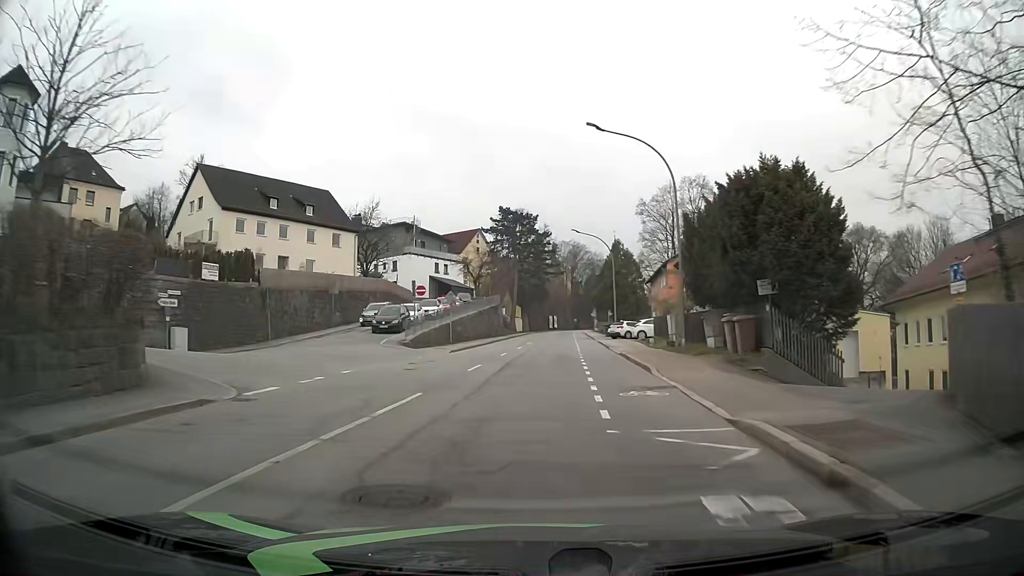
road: tertiary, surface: asphalt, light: Day
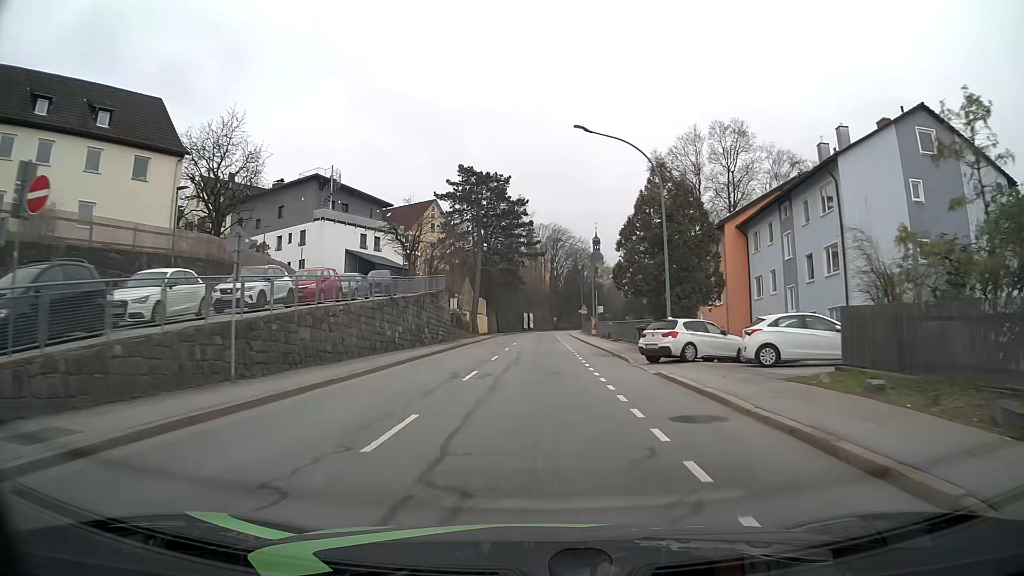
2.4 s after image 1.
(+0.3, +30.0) m; +2°
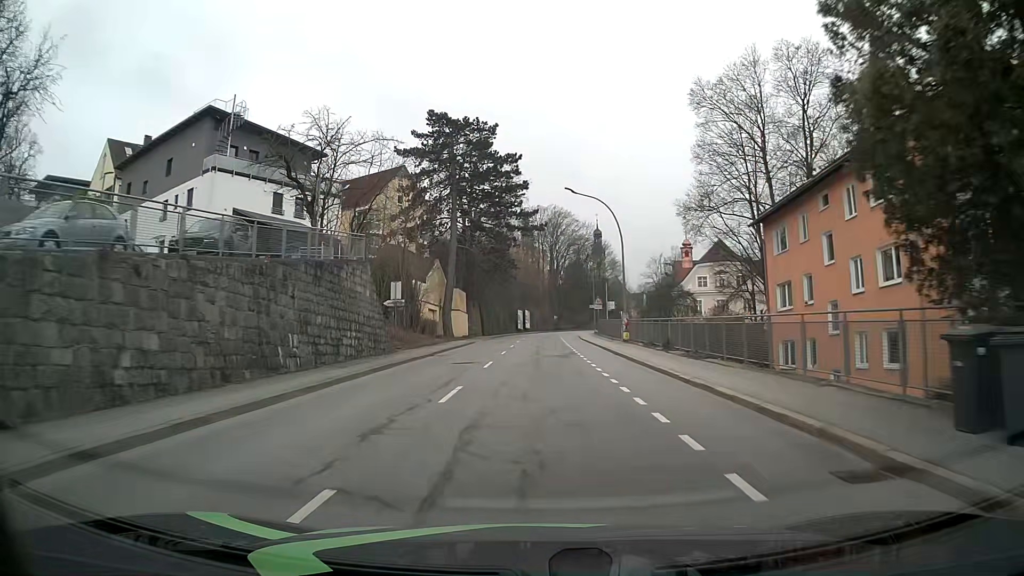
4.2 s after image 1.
(+0.2, +22.9) m; 0°
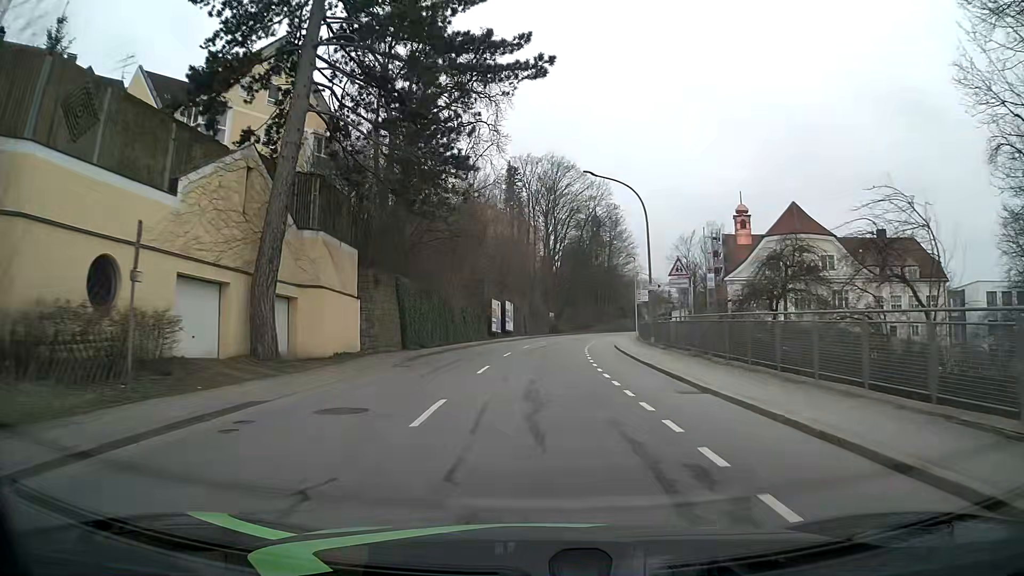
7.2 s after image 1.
(+0.2, +39.0) m; 0°
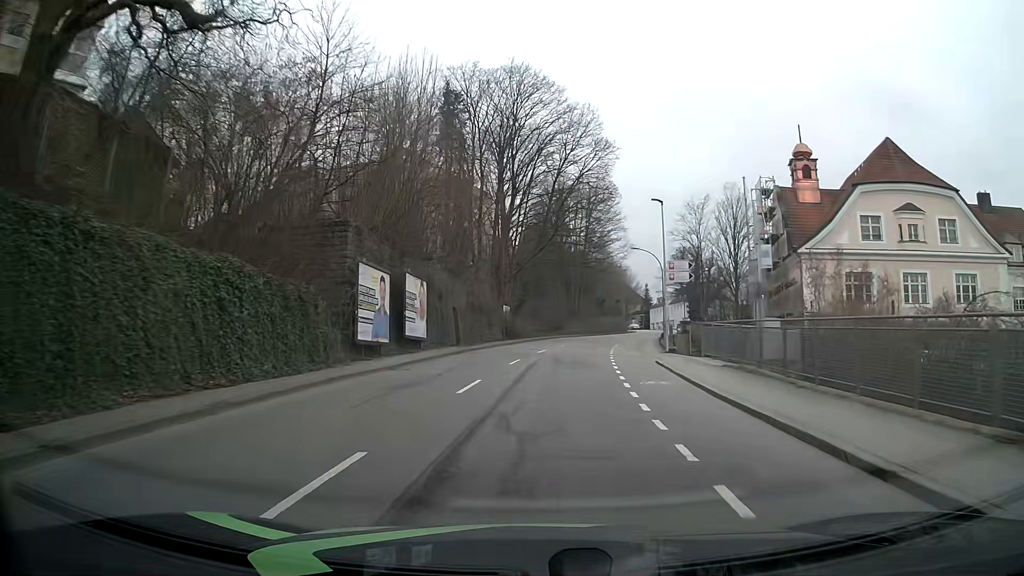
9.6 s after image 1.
(+1.4, +31.9) m; +4°
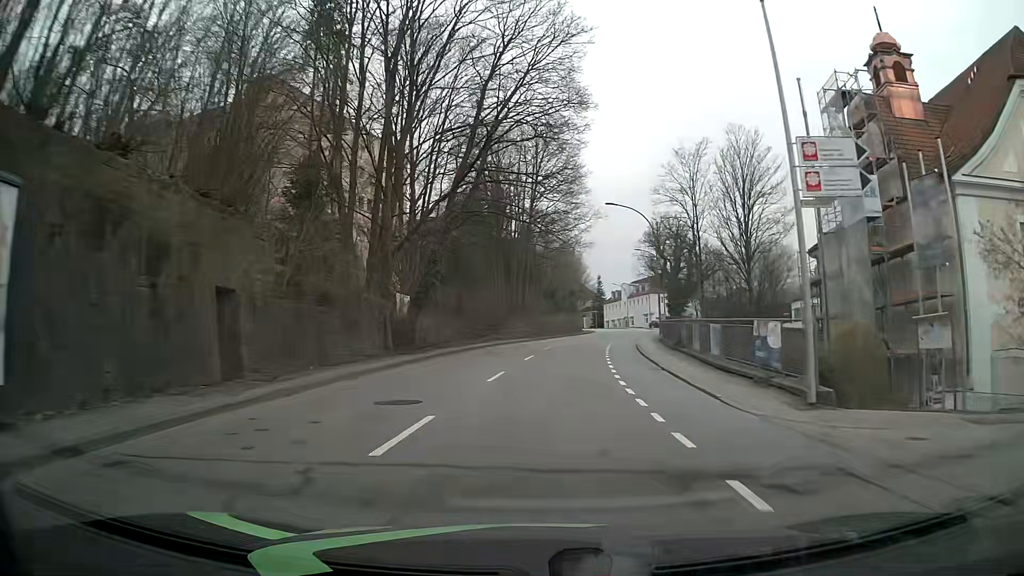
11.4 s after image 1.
(+1.0, +24.0) m; +5°
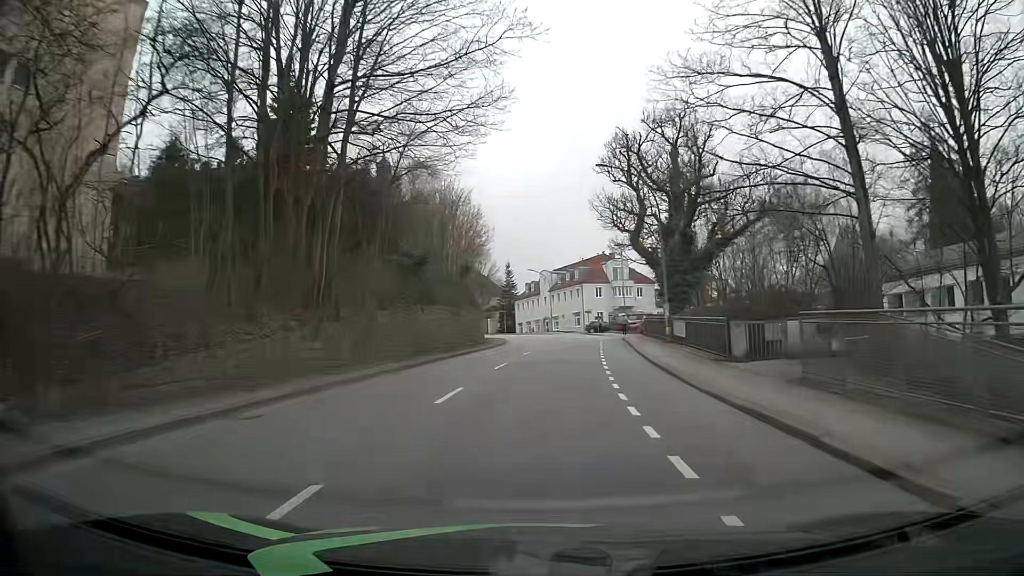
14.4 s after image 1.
(+2.6, +39.9) m; +8°
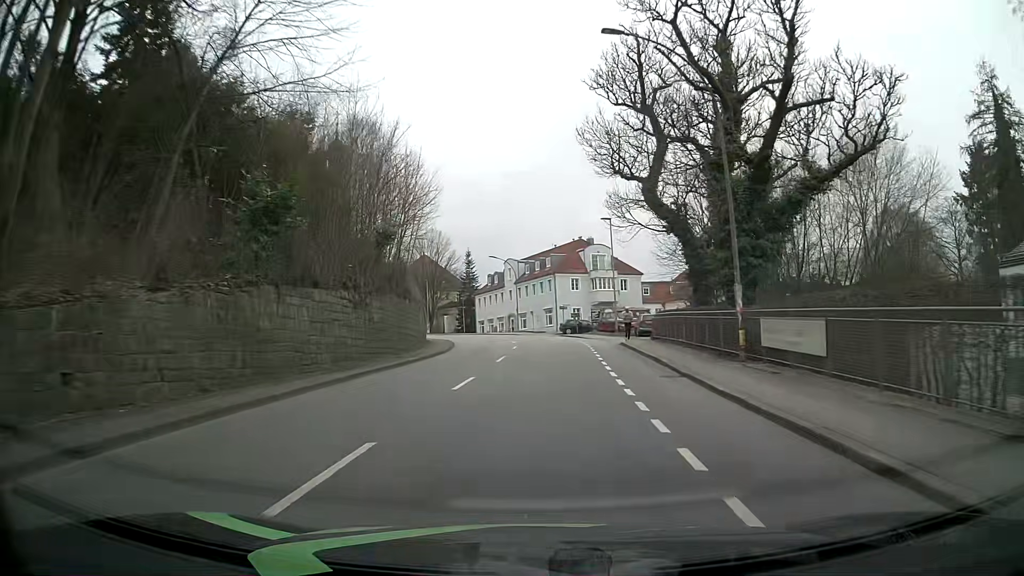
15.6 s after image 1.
(+0.3, +15.9) m; +3°
(0, +10) (+1, +20) (+1, +30) (+1, +40) (0, +50) (-2, +60) (-4, +69) (-8, +79) (-13, +87) (-18, +96) m
